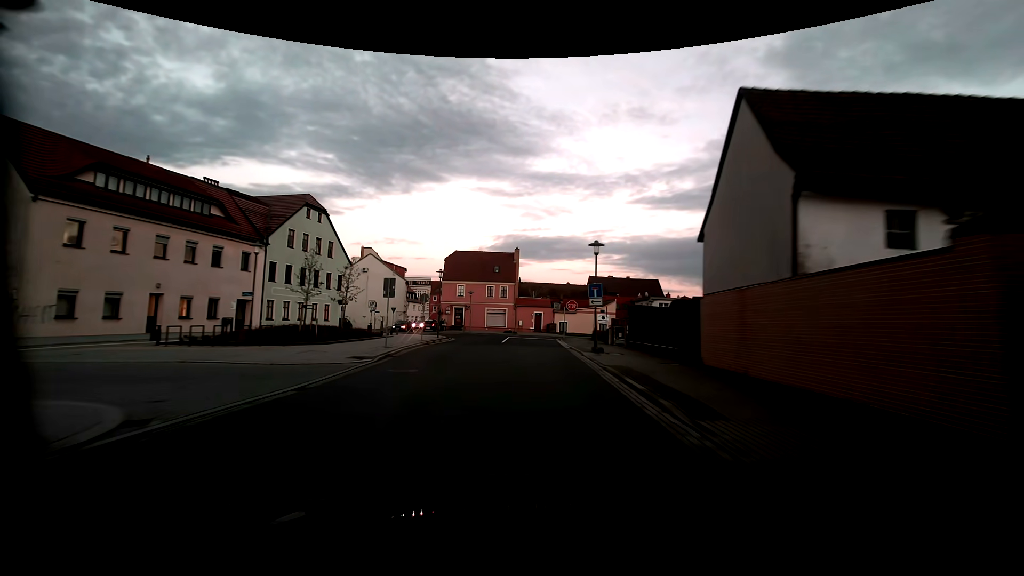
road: residential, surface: asphalt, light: Dusk
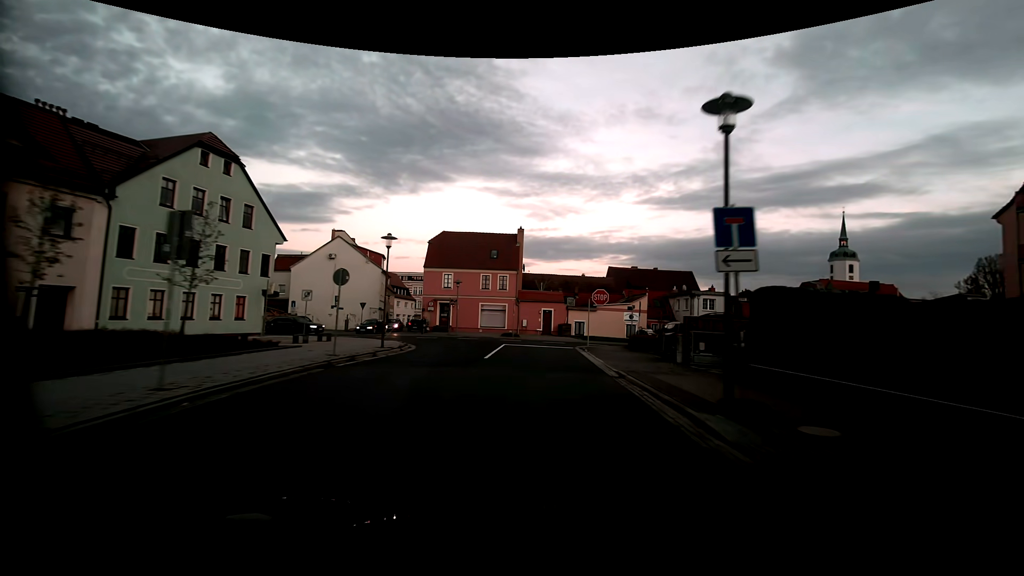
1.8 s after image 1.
(-0.2, +14.5) m; -1°
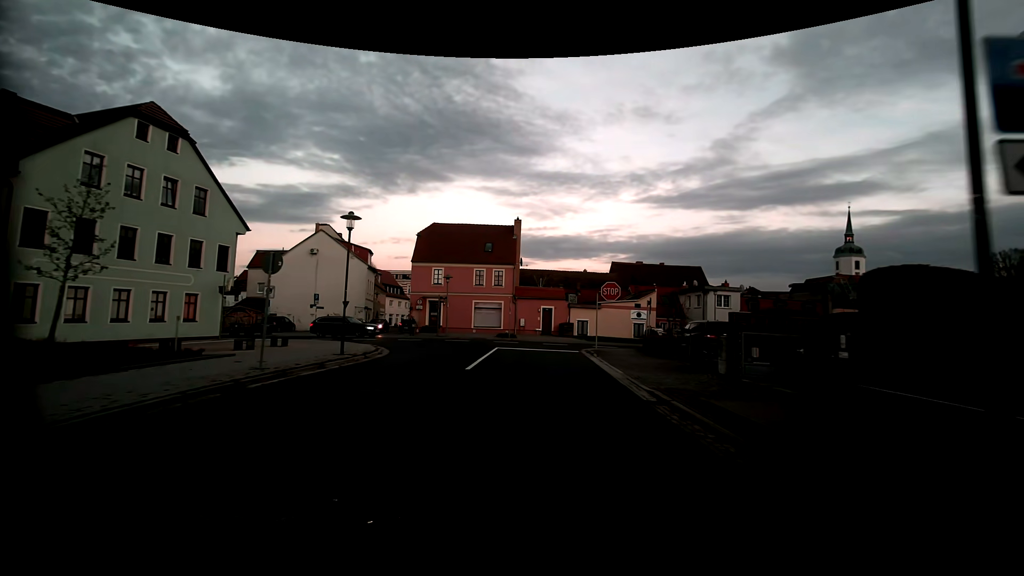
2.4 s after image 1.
(0.0, +4.3) m; 0°
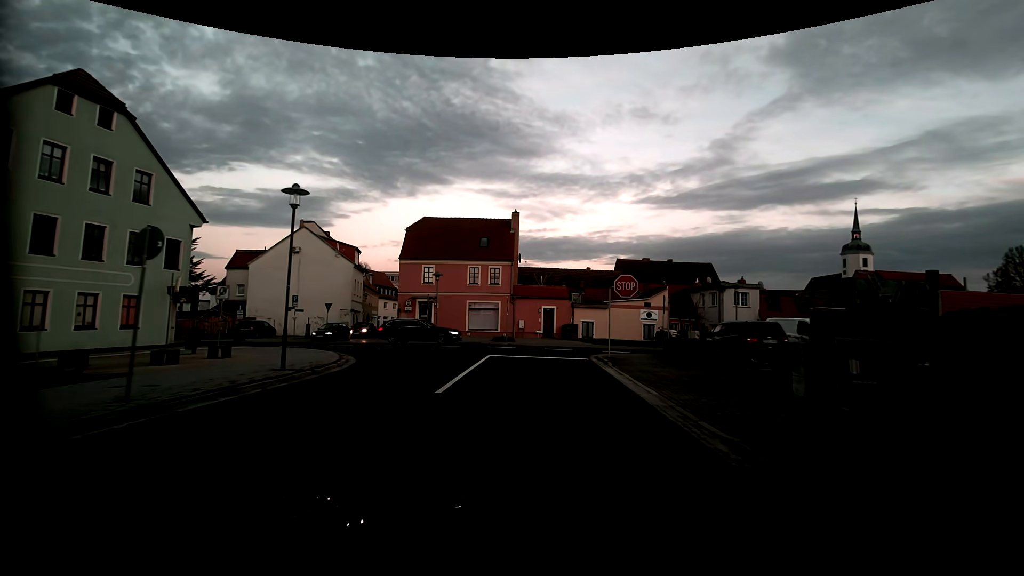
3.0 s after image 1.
(0.0, +4.0) m; 0°
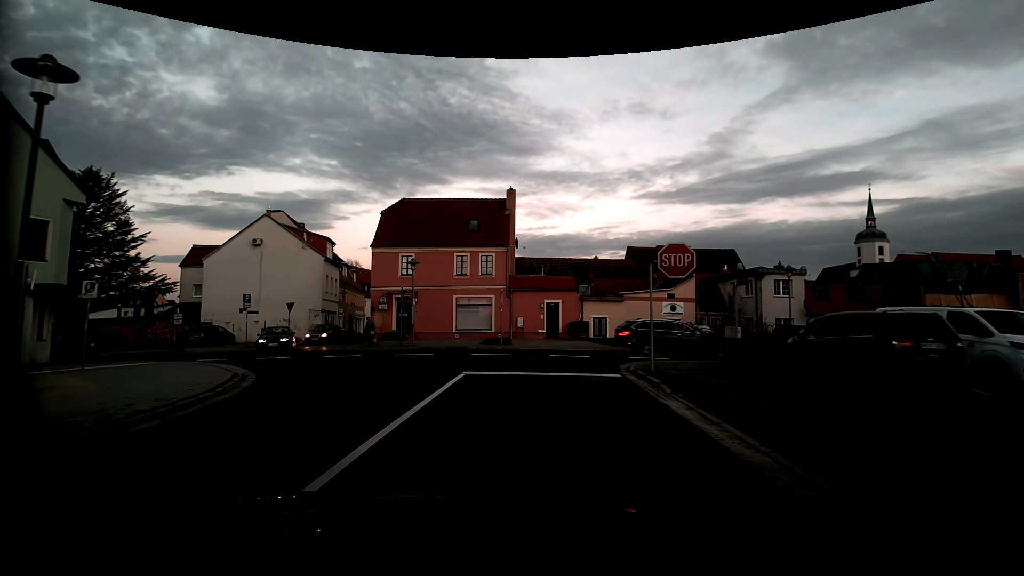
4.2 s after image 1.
(0.0, +6.9) m; 0°
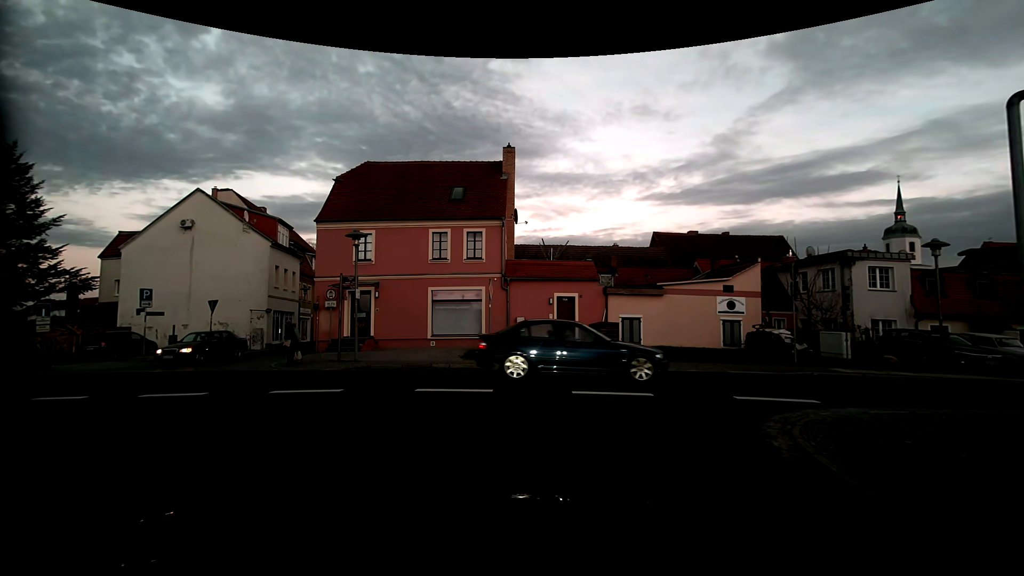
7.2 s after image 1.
(-0.1, +8.9) m; -2°
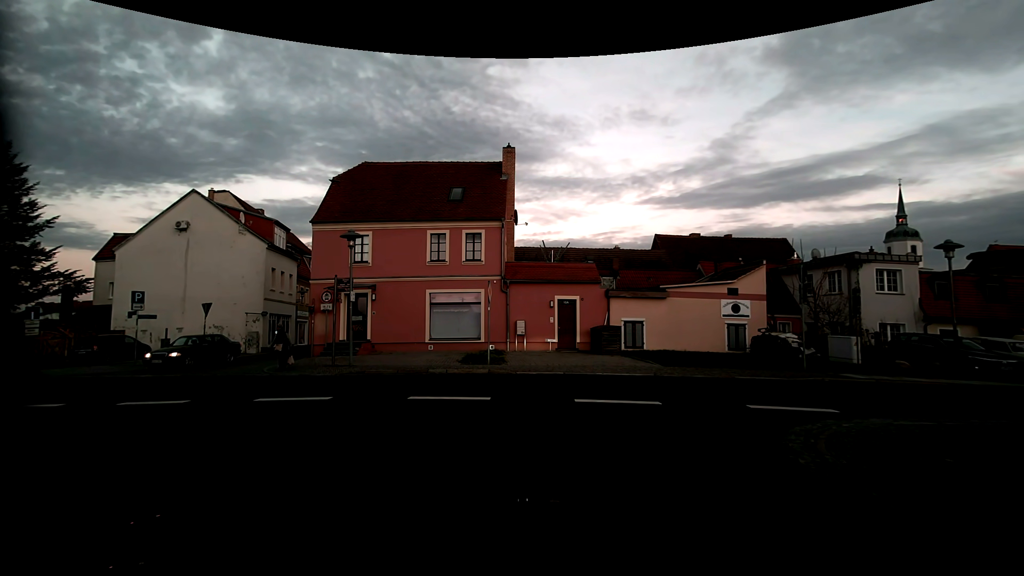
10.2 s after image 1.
(0.0, +0.5) m; 0°
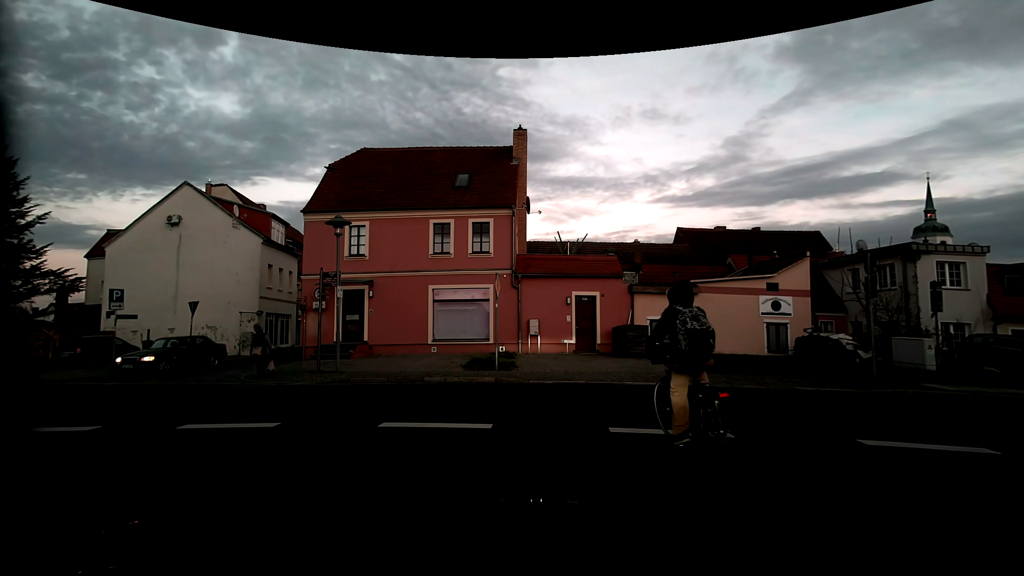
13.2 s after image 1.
(0.0, +2.6) m; 0°
